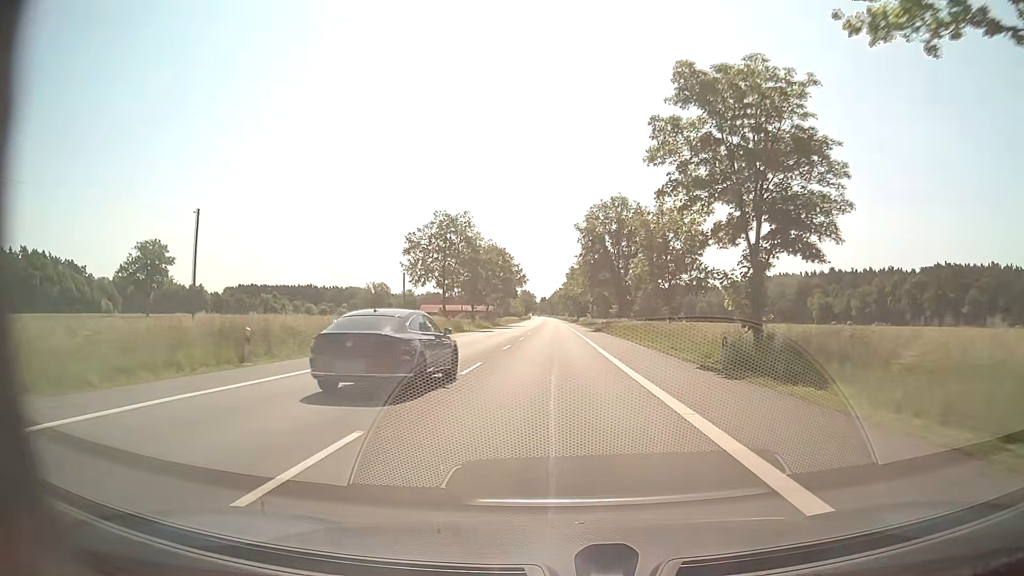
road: secondary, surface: asphalt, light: Day
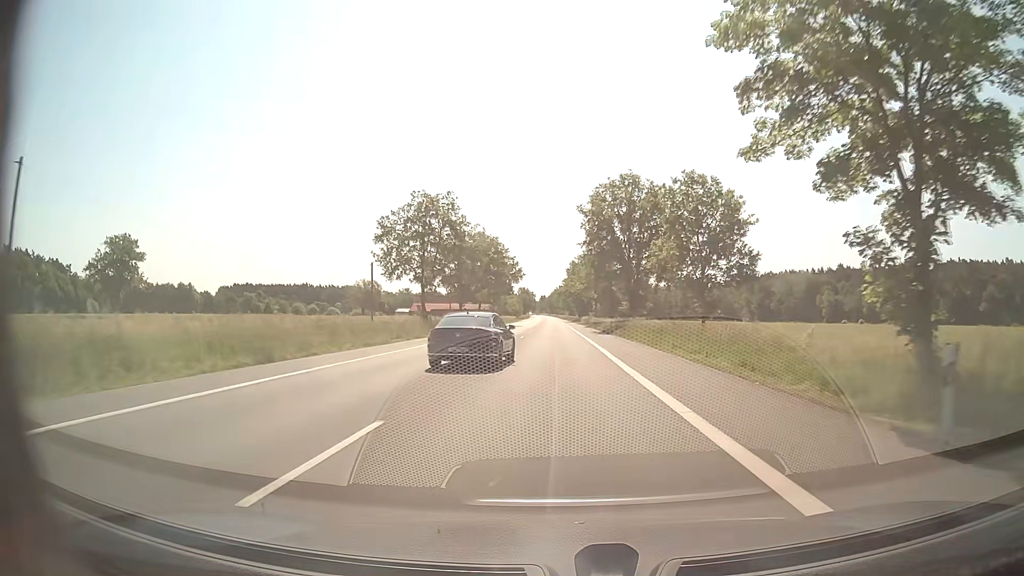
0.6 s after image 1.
(0.0, +11.2) m; 0°
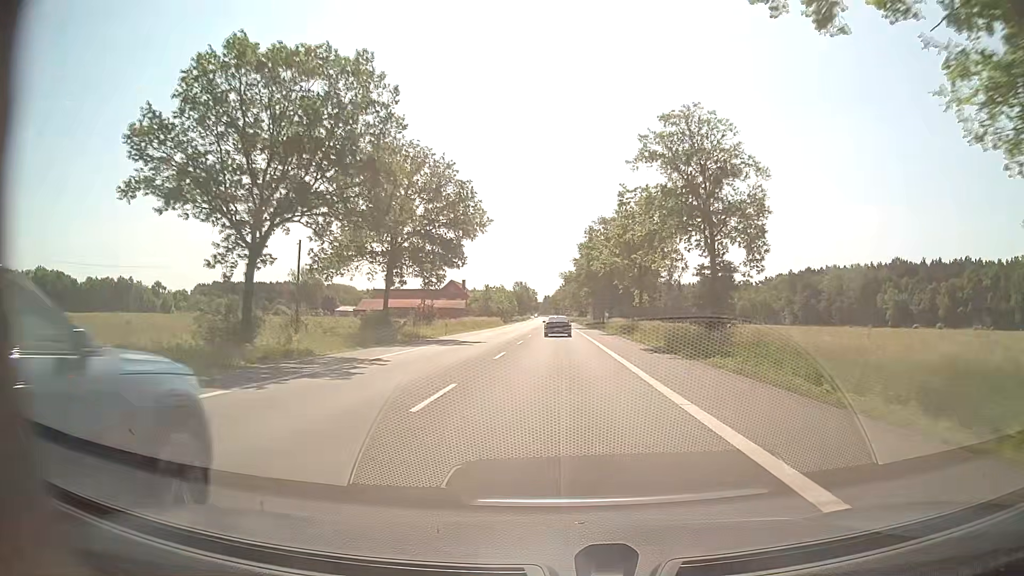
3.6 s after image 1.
(-0.2, +56.4) m; 0°
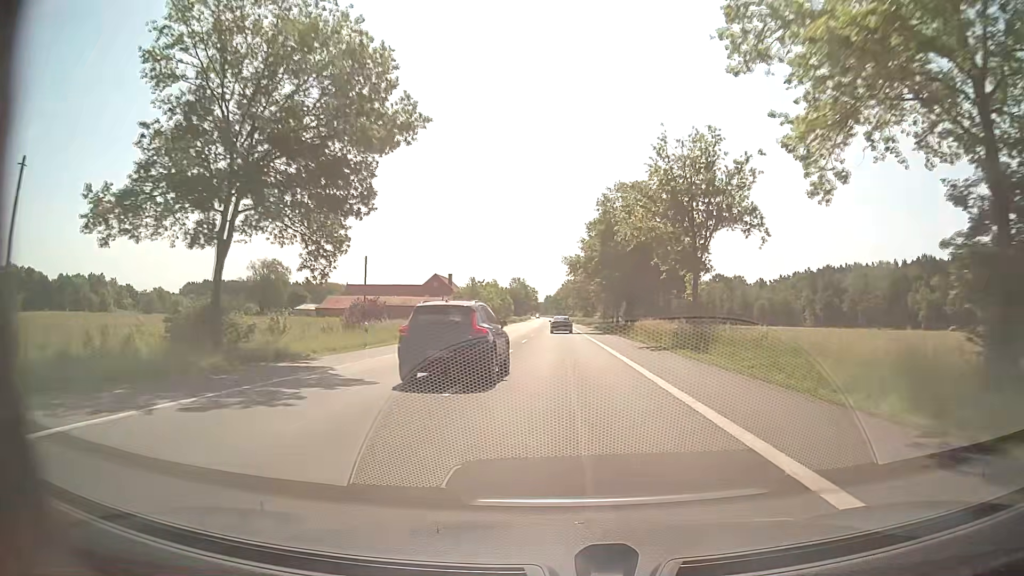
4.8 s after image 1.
(-0.1, +22.6) m; 0°
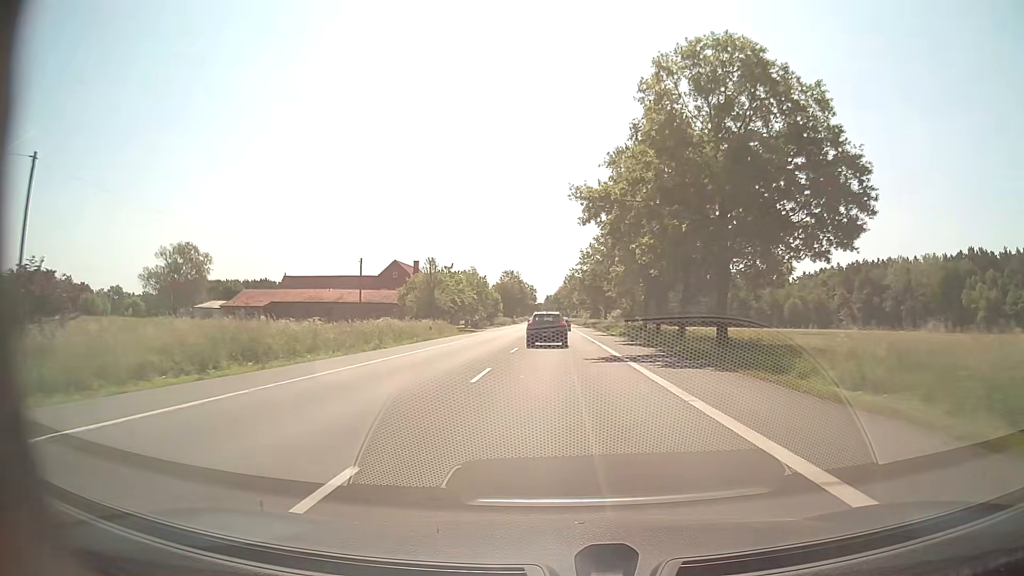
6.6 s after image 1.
(0.0, +34.1) m; 0°
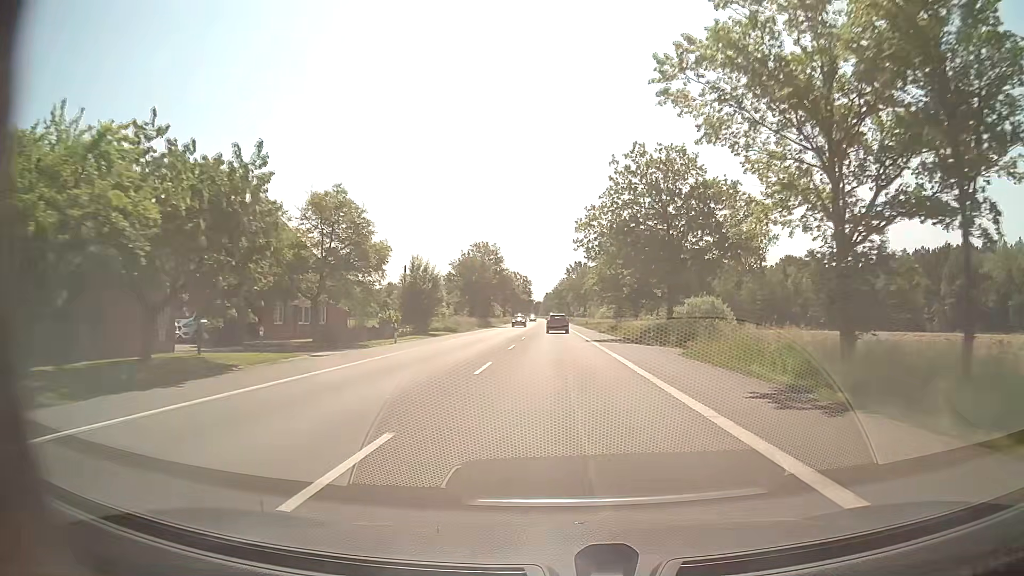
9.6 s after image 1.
(-0.1, +59.3) m; 0°
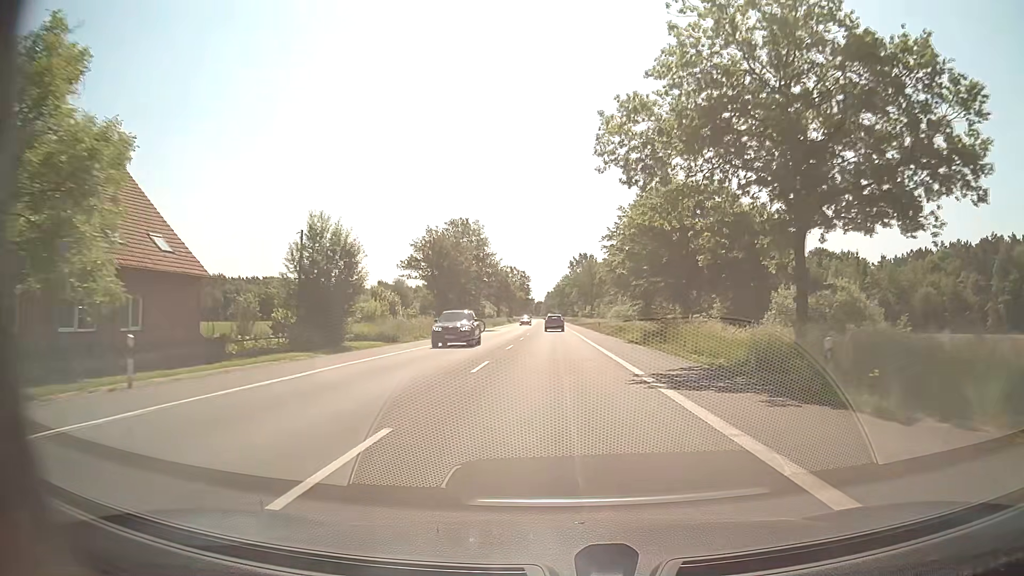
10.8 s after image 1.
(-0.1, +24.4) m; 0°
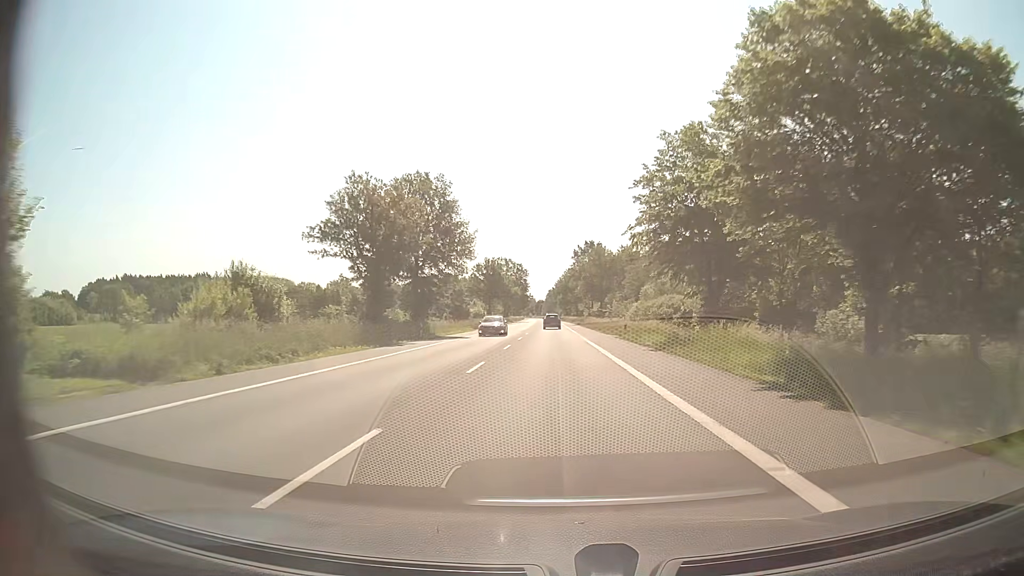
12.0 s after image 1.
(-0.1, +24.6) m; 0°
(0, +10) (0, +20) (0, +30) (0, +40) (0, +50) (0, +60) (0, +70) (-1, +80) (-1, +90) (-1, +100) m
